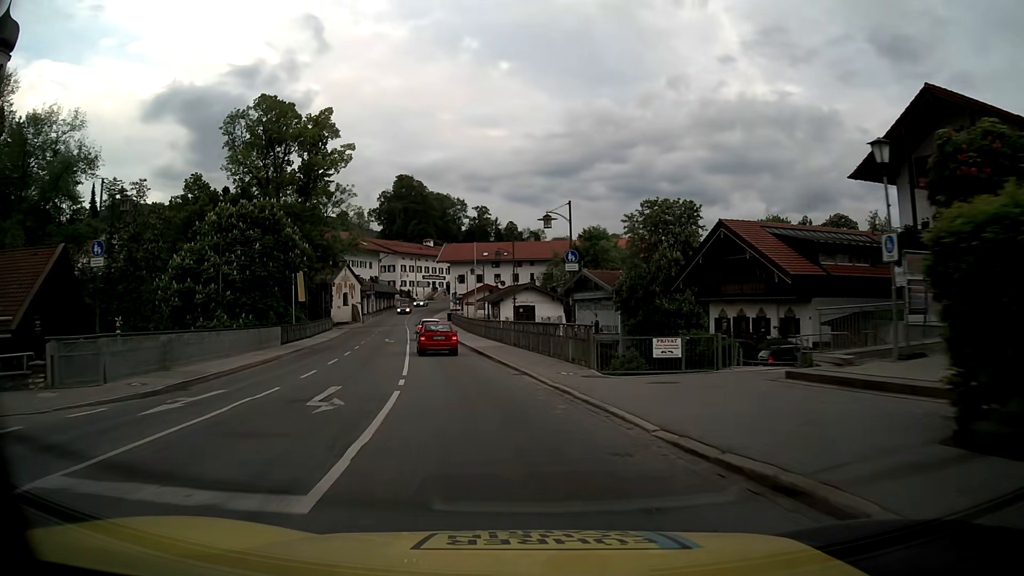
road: primary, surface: asphalt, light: Day
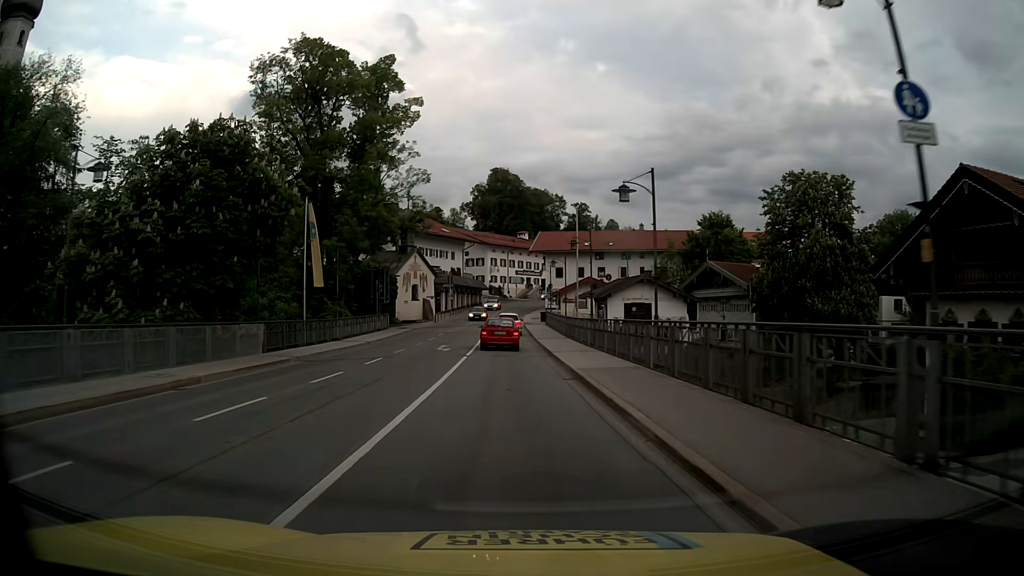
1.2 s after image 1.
(-1.2, +16.0) m; -8°
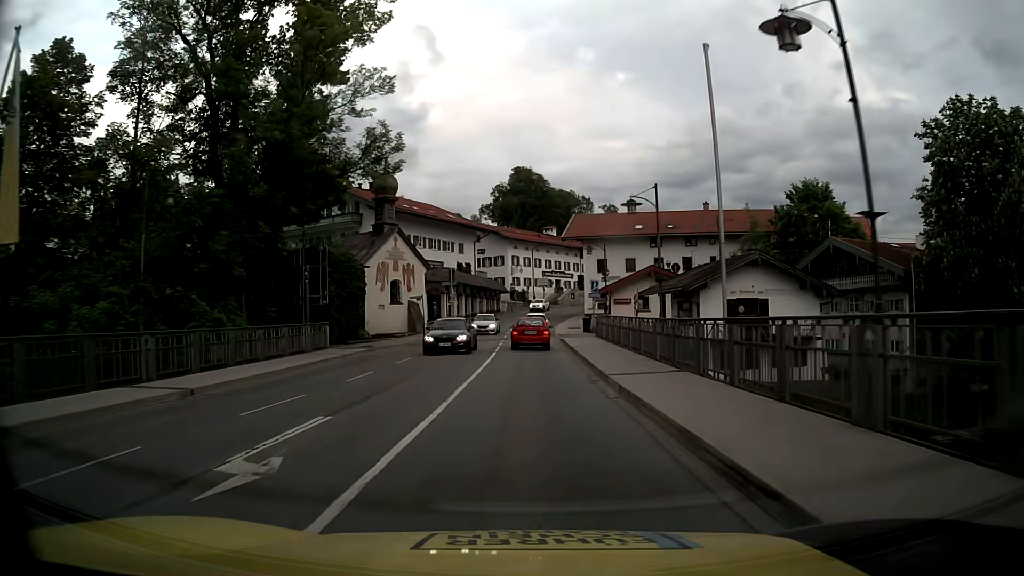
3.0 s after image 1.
(-0.7, +23.1) m; -2°
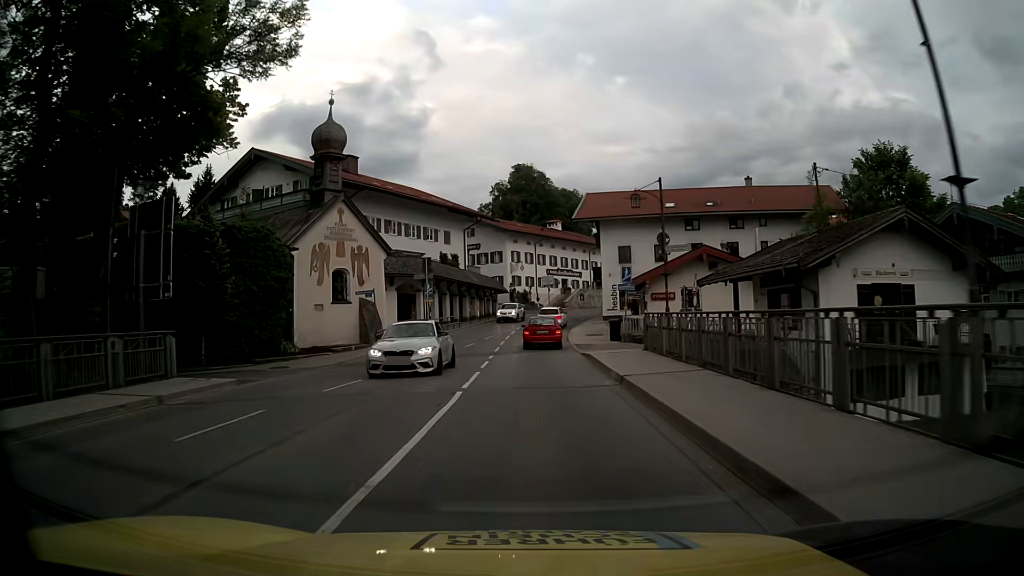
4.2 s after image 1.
(+0.1, +14.5) m; 0°
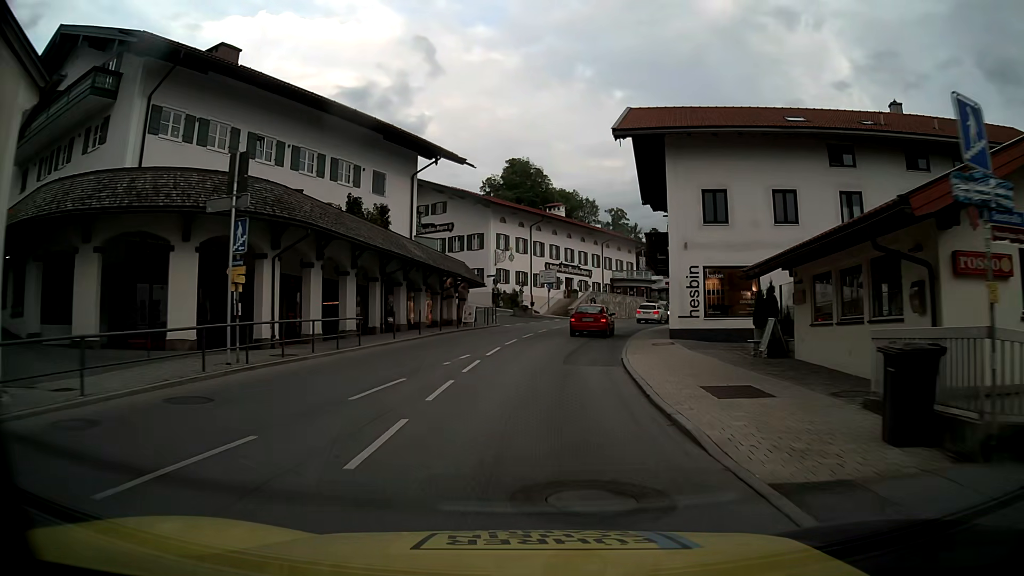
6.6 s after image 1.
(+0.1, +27.0) m; +1°
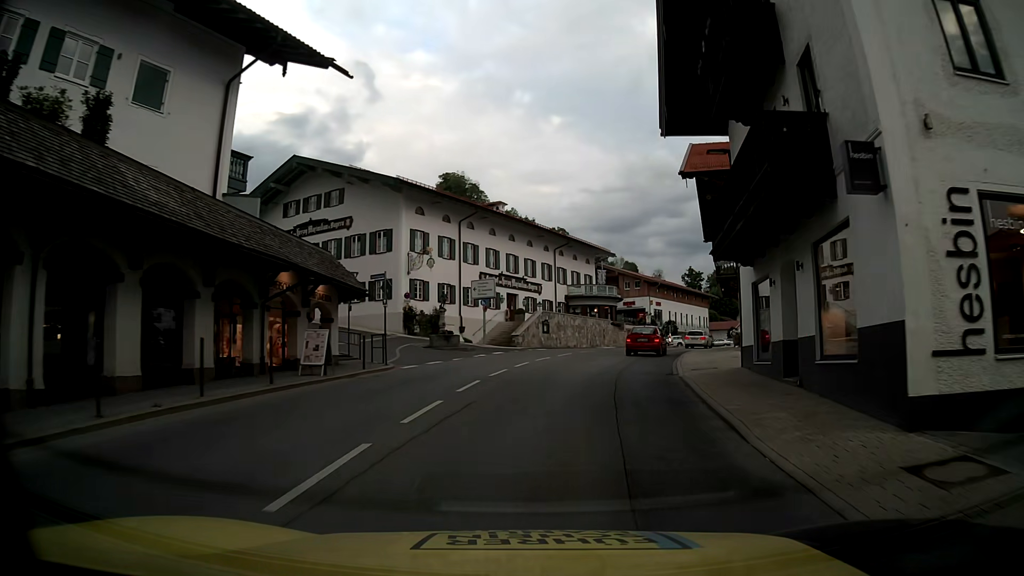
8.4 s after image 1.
(+0.4, +19.1) m; +5°
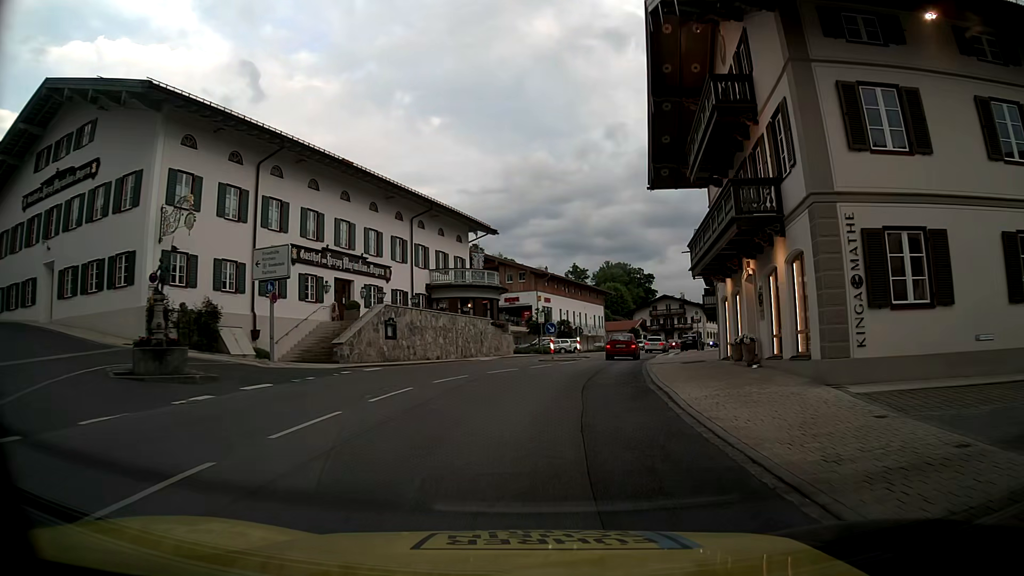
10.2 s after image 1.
(+1.7, +18.7) m; +11°
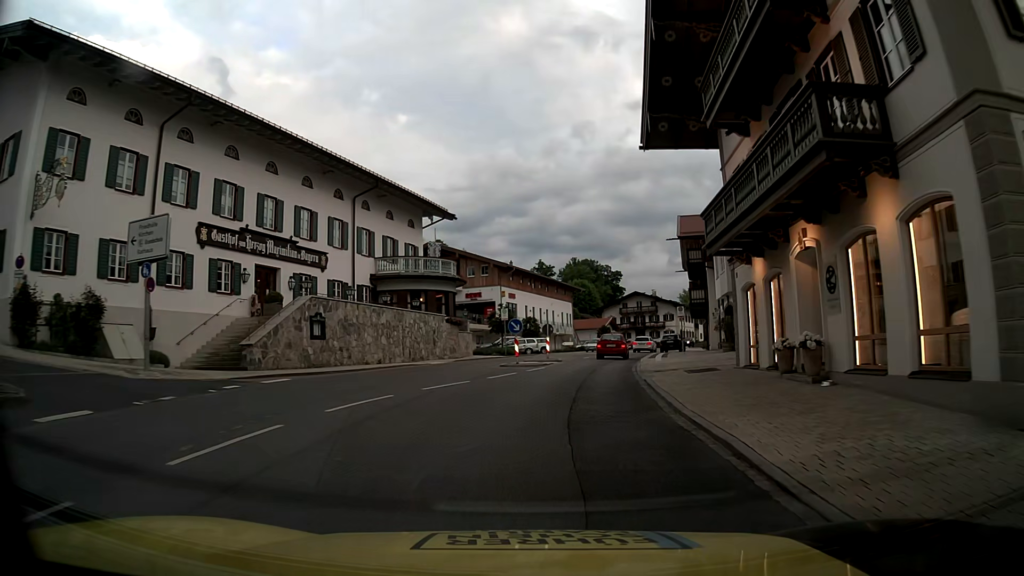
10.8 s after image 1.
(+0.1, +6.5) m; +3°
